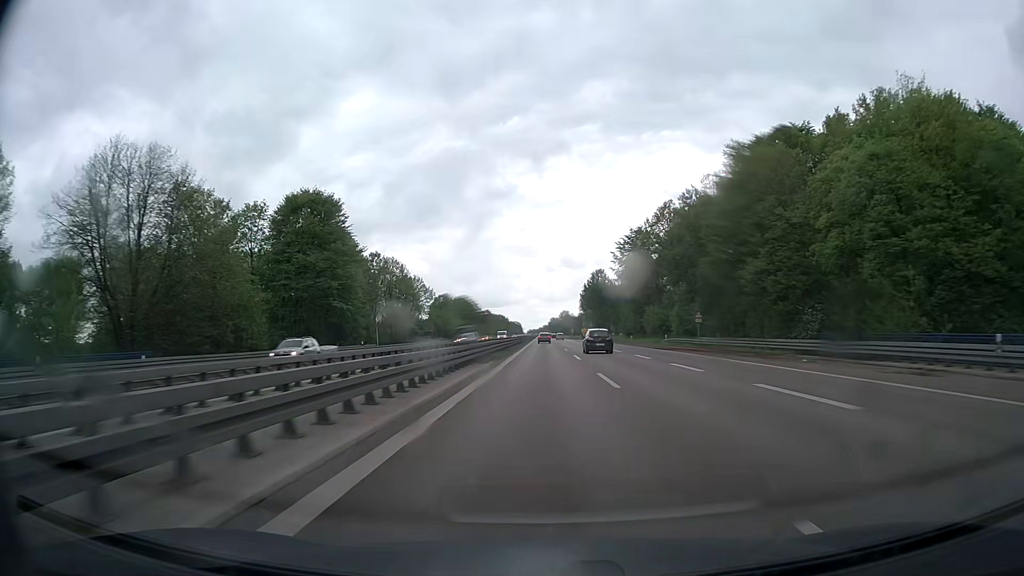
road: trunk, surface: asphalt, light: Day
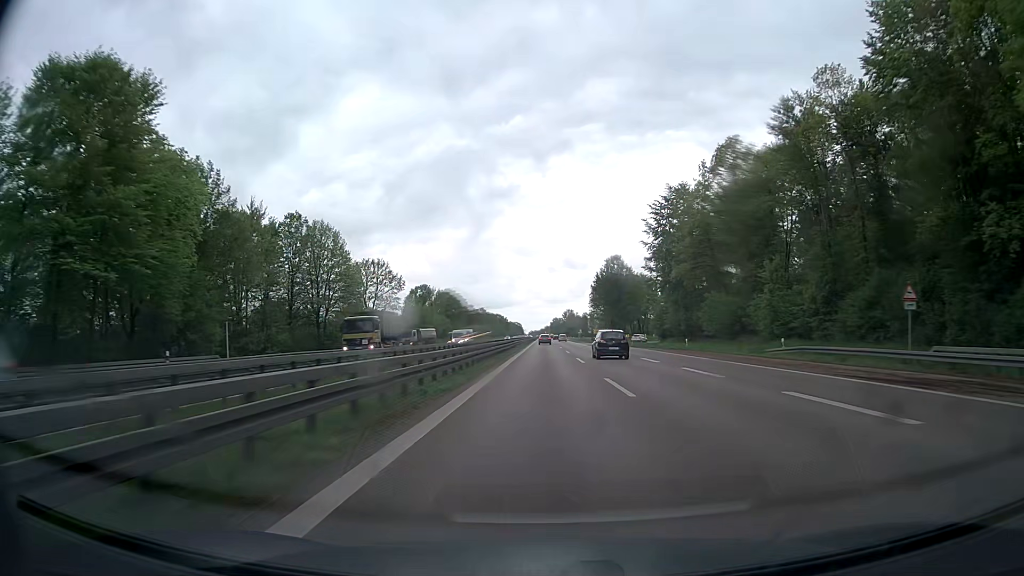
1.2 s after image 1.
(-0.1, +38.1) m; 0°
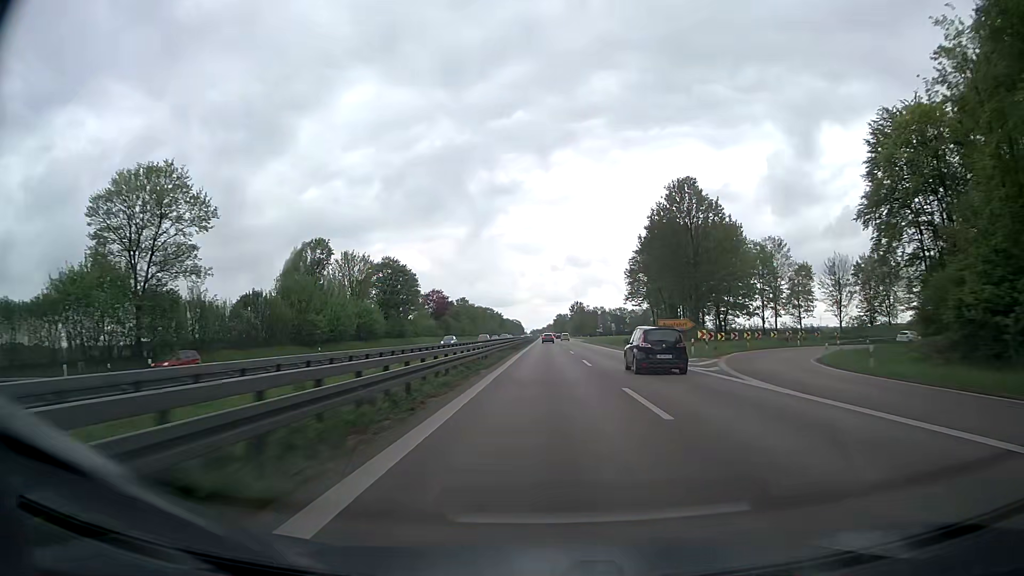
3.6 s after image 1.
(-0.1, +76.0) m; 0°
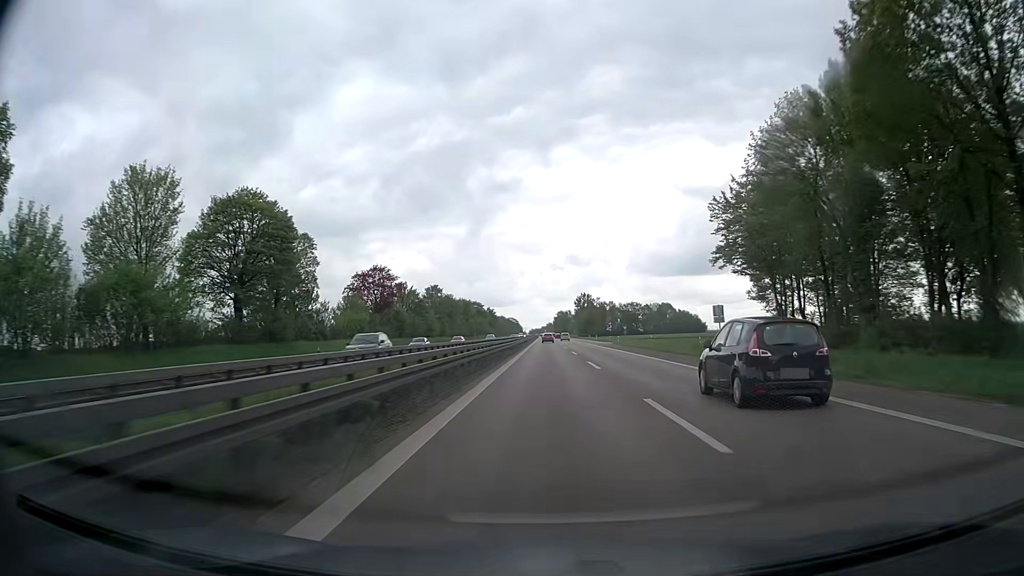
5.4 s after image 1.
(0.0, +57.0) m; 0°
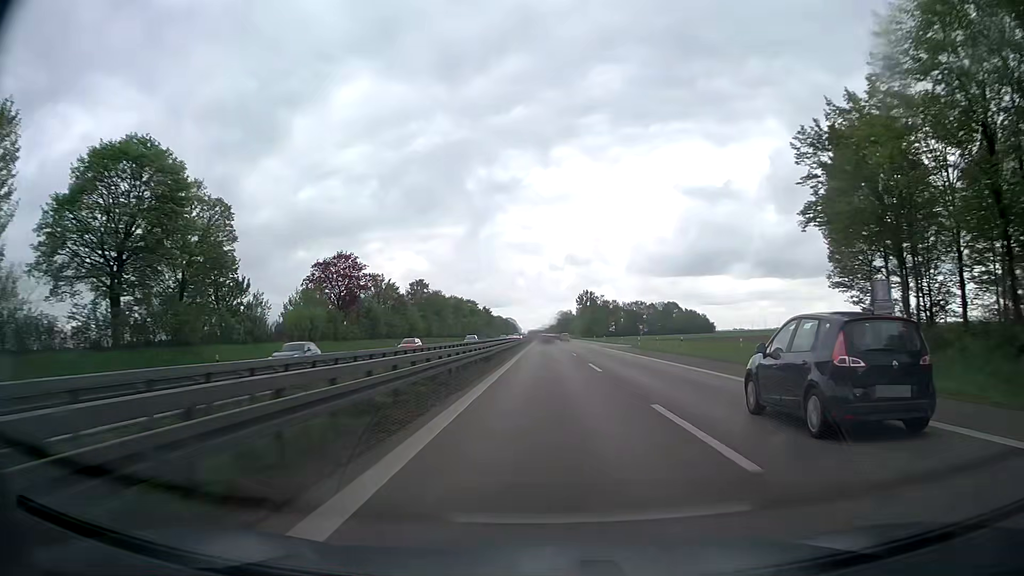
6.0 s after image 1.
(0.0, +19.0) m; 0°
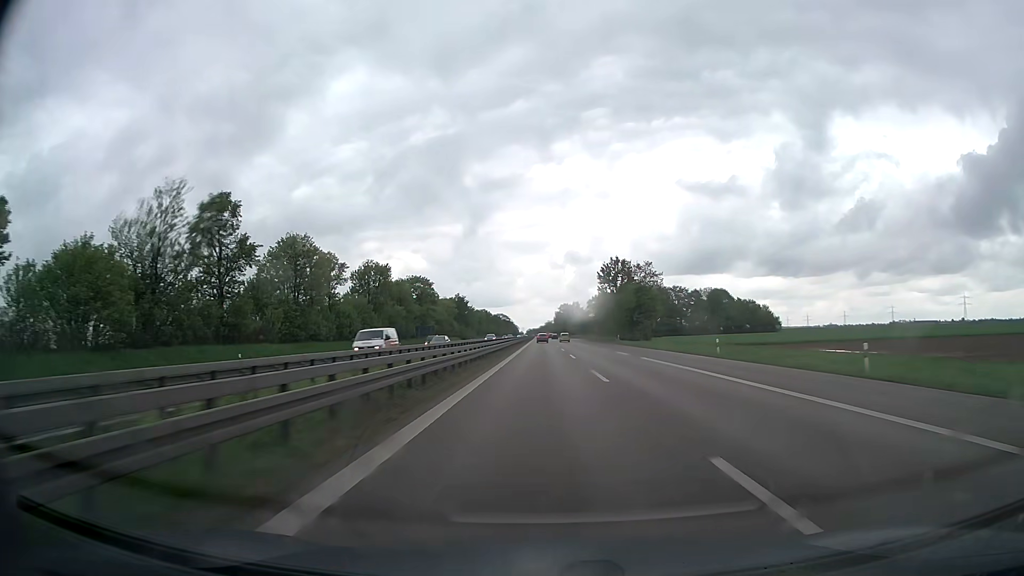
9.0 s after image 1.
(+0.2, +95.5) m; 0°
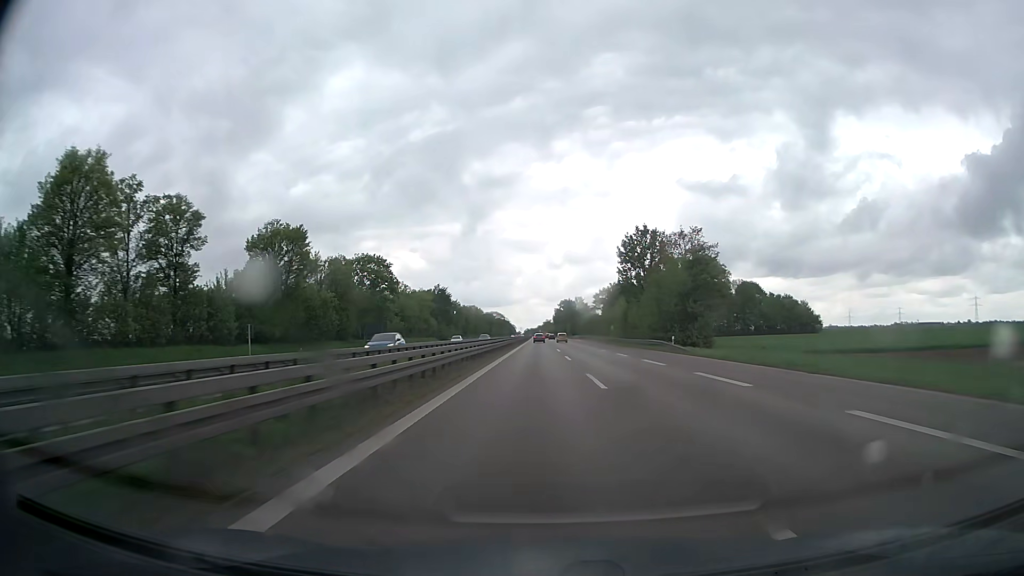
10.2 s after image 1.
(+0.1, +38.5) m; 0°
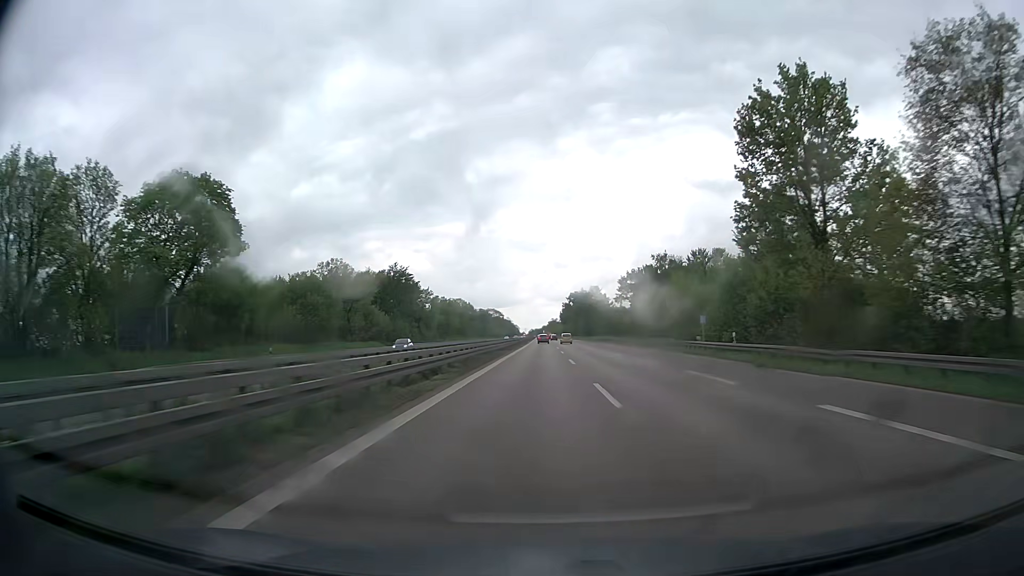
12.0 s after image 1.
(-0.2, +58.2) m; 0°
(0, +10) (0, +20) (0, +30) (0, +40) (0, +50) (0, +60) (0, +70) (0, +80) (0, +90) (0, +100) m
